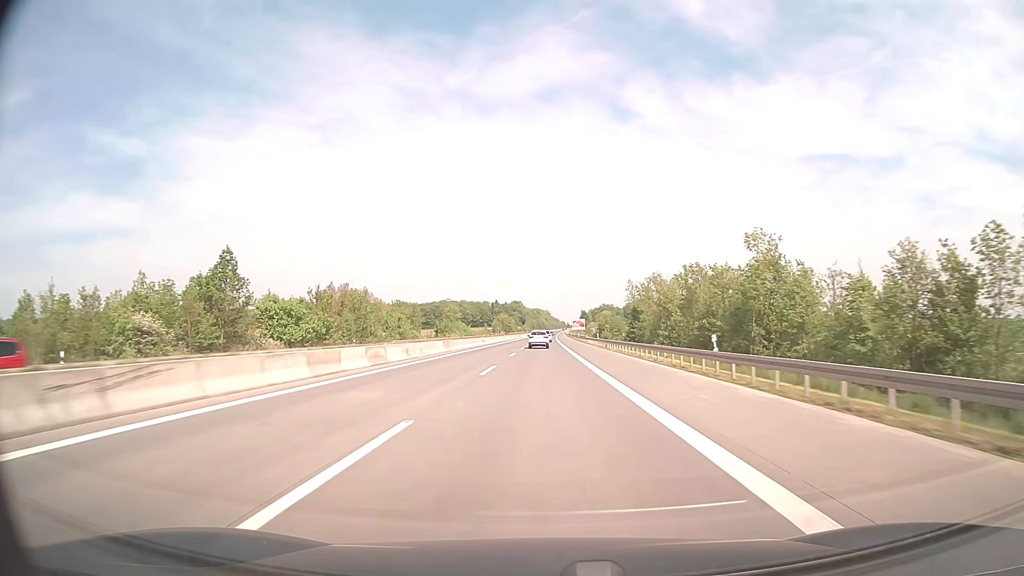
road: motorway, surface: asphalt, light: Day
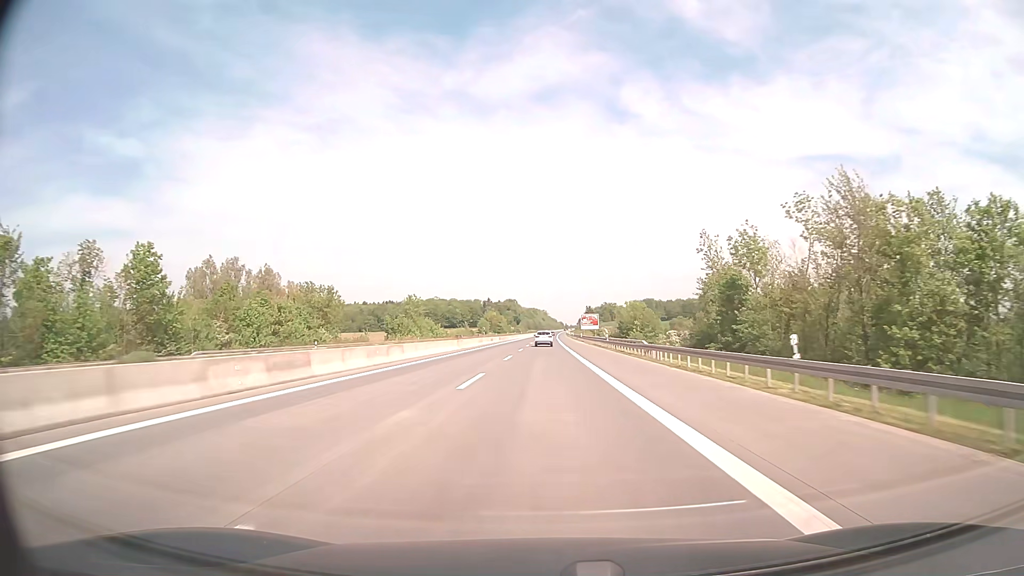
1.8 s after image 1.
(+0.1, +59.4) m; 0°
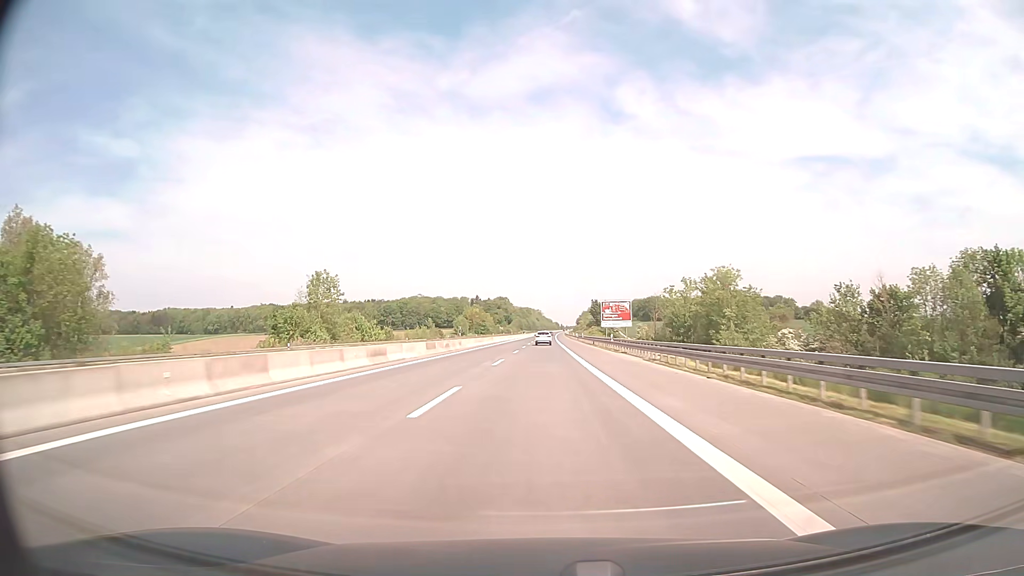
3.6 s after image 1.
(+0.2, +59.4) m; 0°
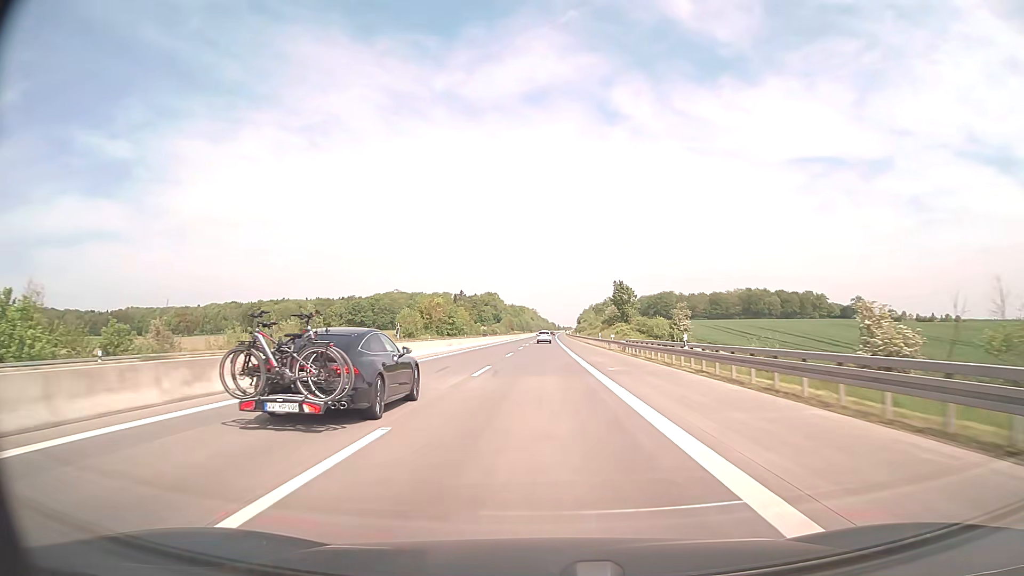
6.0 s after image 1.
(+0.3, +79.2) m; 0°
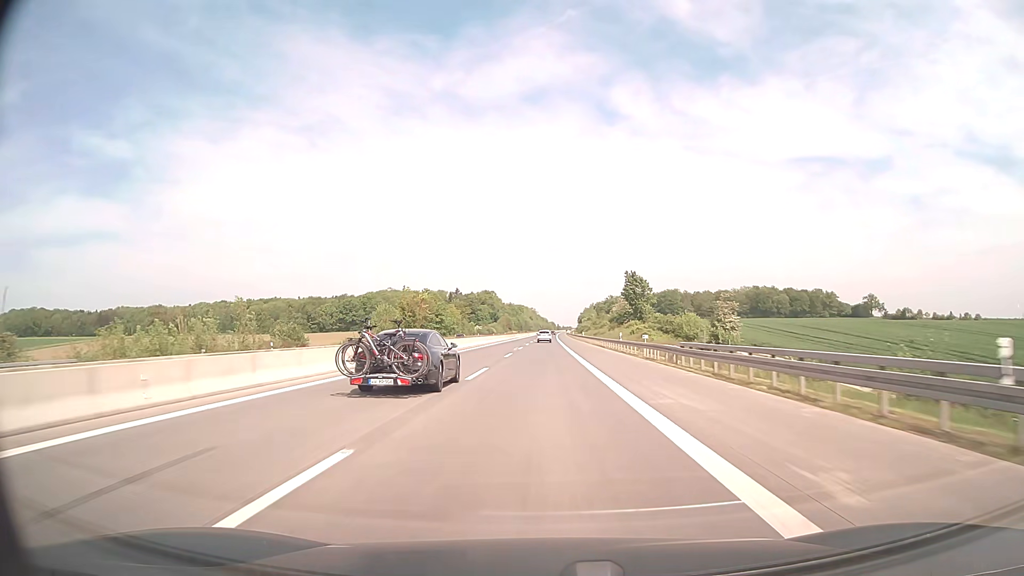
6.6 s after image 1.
(0.0, +19.8) m; 0°
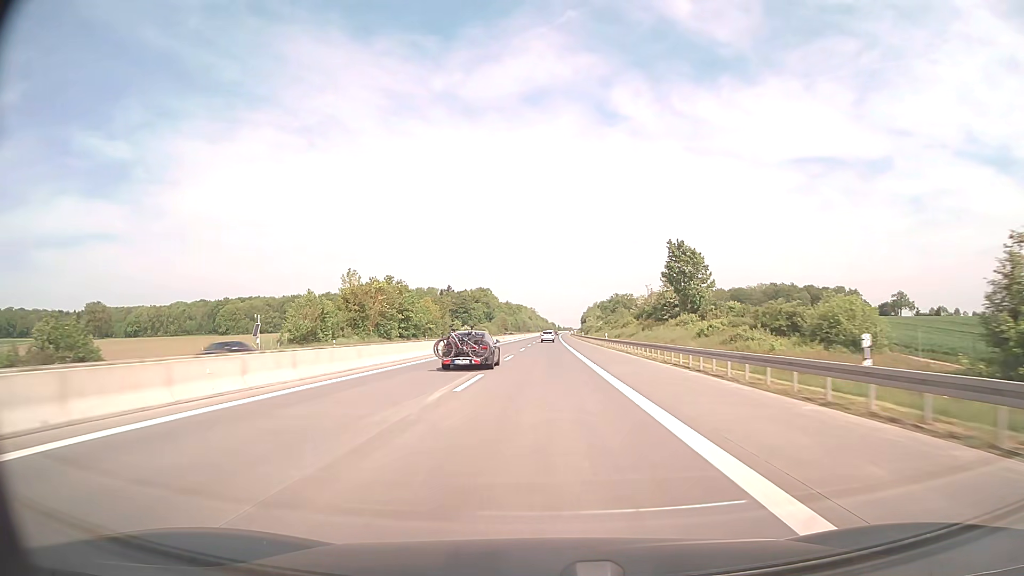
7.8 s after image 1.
(0.0, +39.5) m; 0°
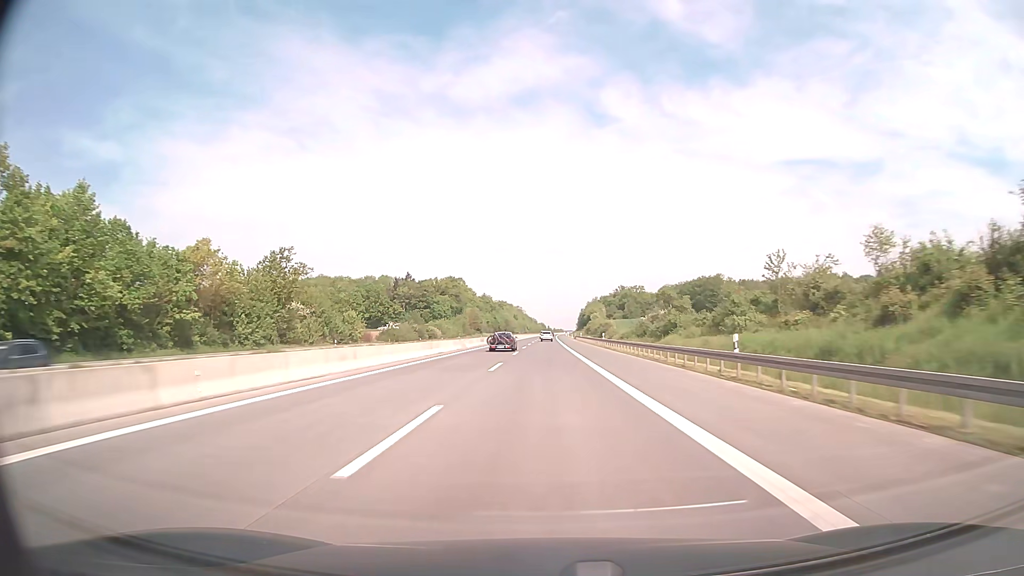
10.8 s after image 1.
(+0.6, +99.0) m; +1°
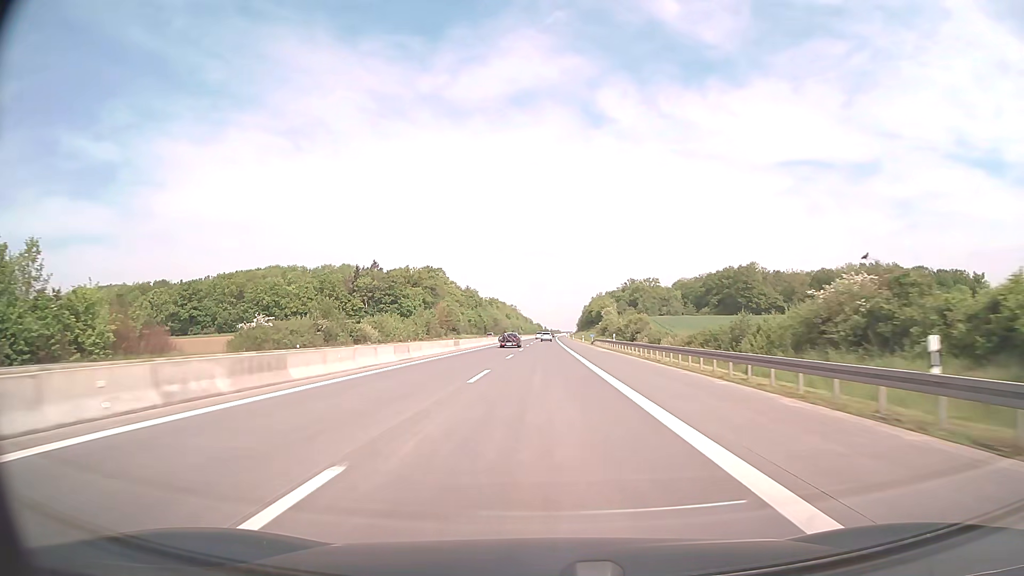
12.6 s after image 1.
(+0.3, +59.5) m; 0°
(0, +10) (0, +20) (0, +30) (0, +40) (0, +50) (0, +60) (0, +70) (0, +80) (0, +90) (+1, +100) m
